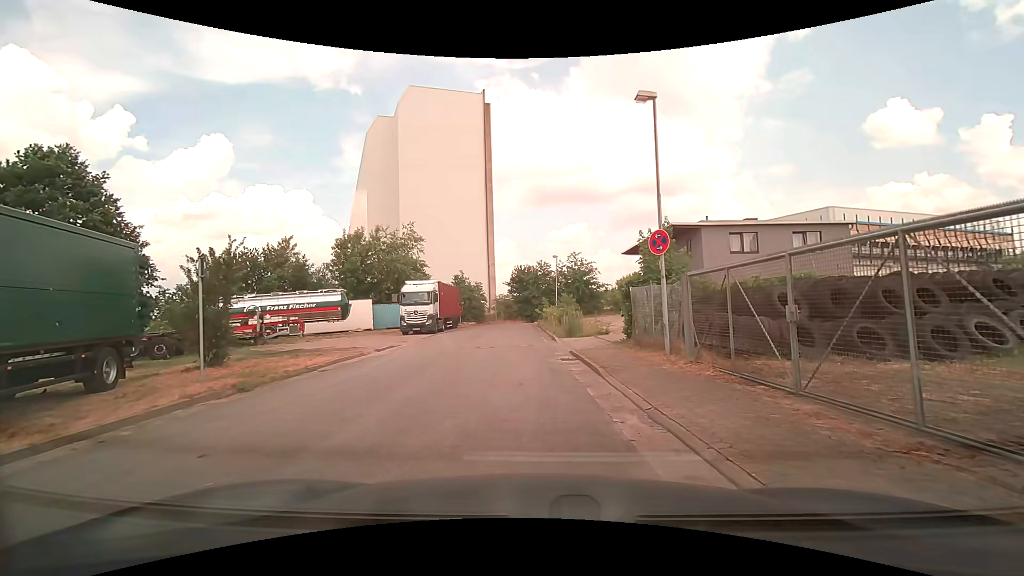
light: Day
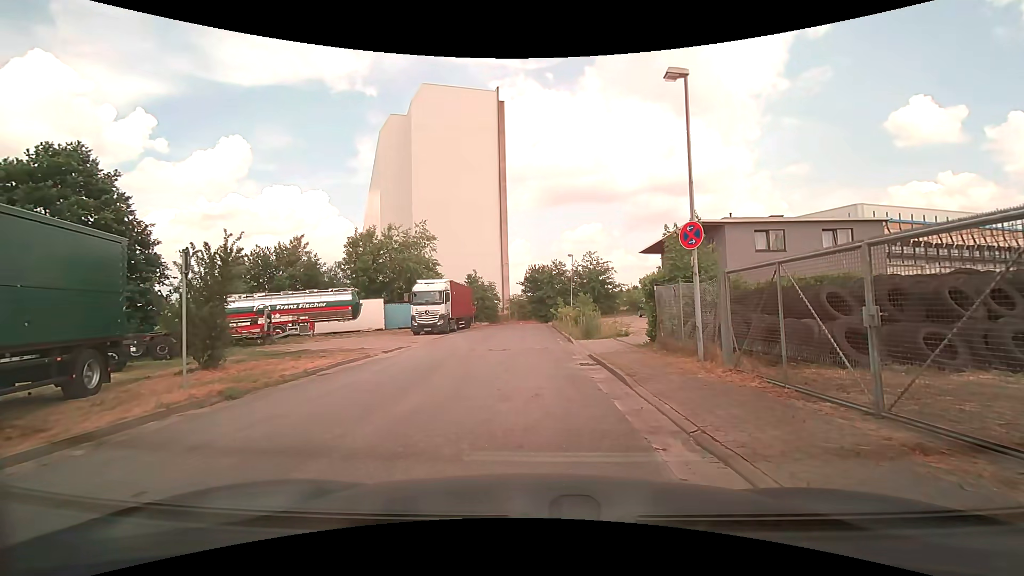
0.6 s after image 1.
(0.0, +1.1) m; -2°
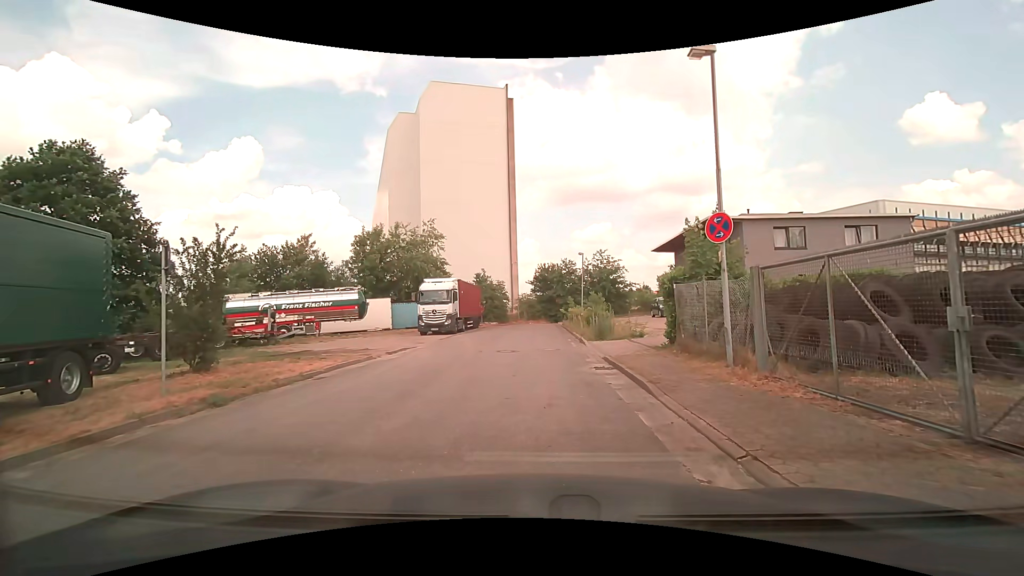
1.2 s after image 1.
(0.0, +0.9) m; -2°
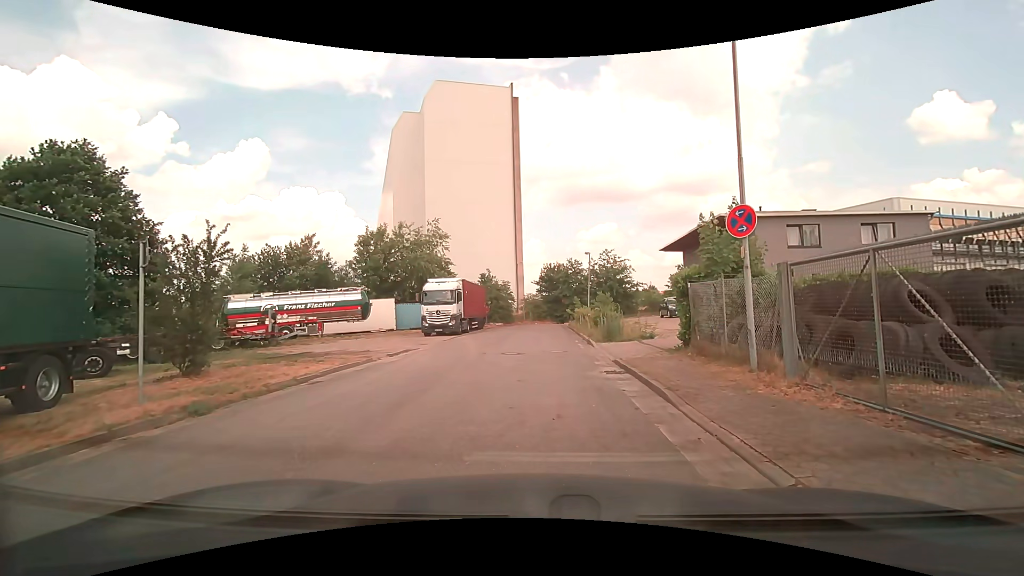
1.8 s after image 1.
(0.0, +0.7) m; 0°
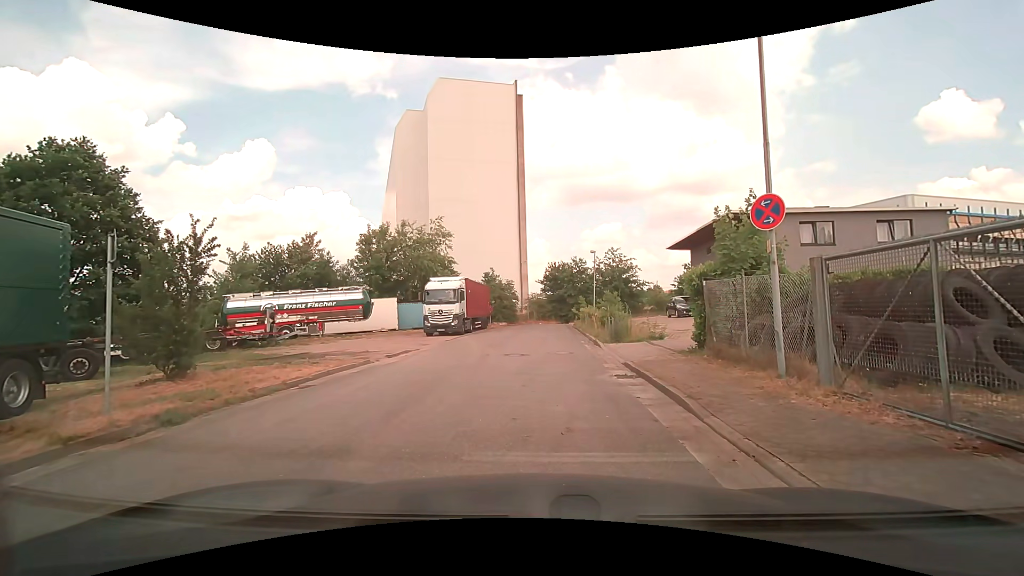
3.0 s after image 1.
(0.0, +0.7) m; 0°
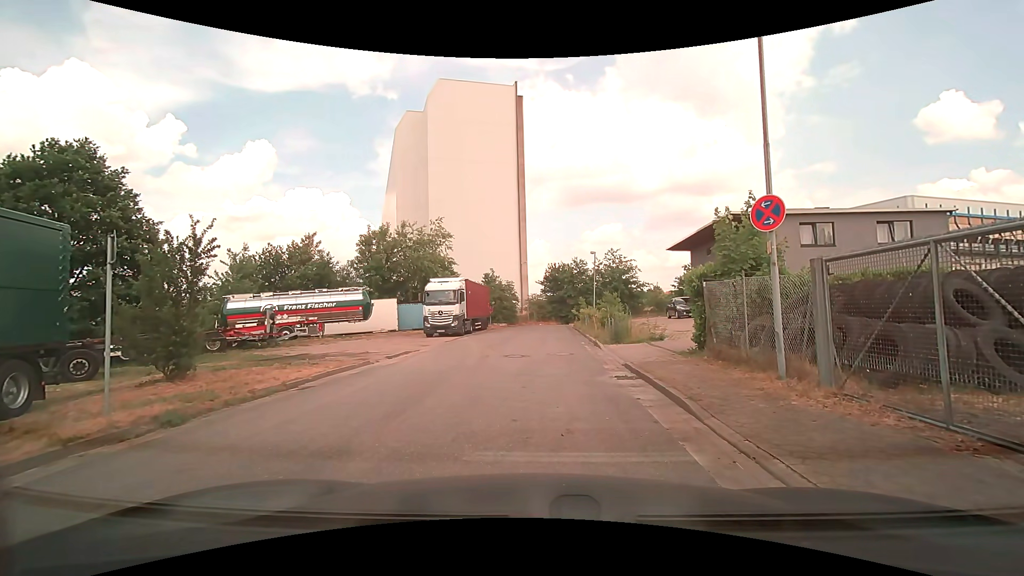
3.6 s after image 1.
(0.0, +0.1) m; 0°
